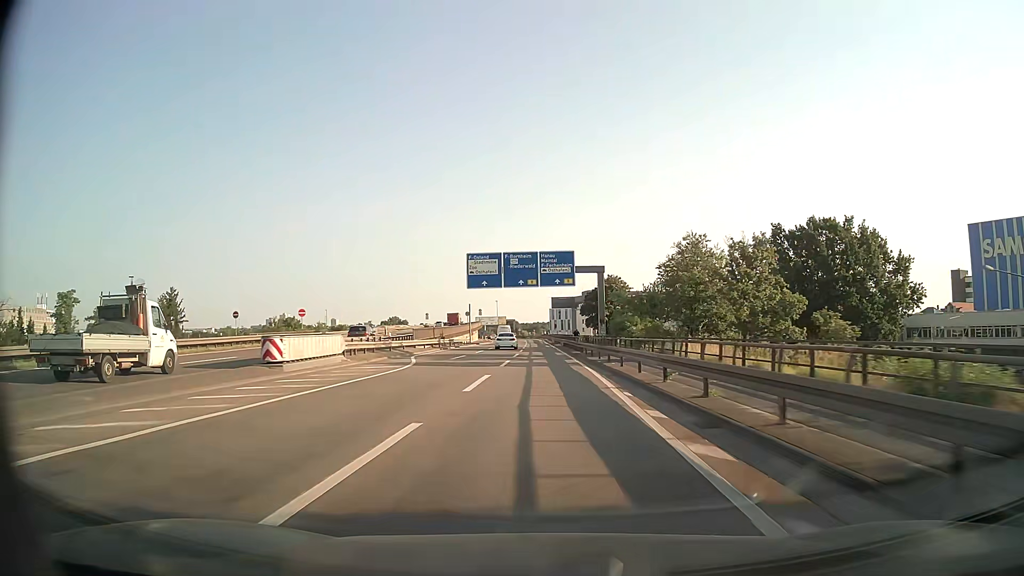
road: motorway_link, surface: asphalt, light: Day
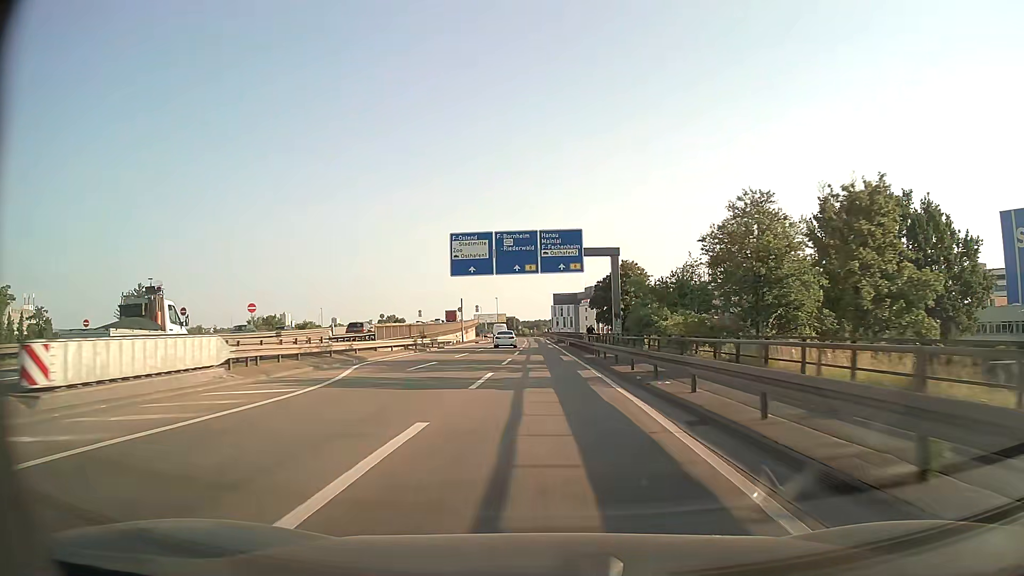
(0.0, +11.8) m; 0°
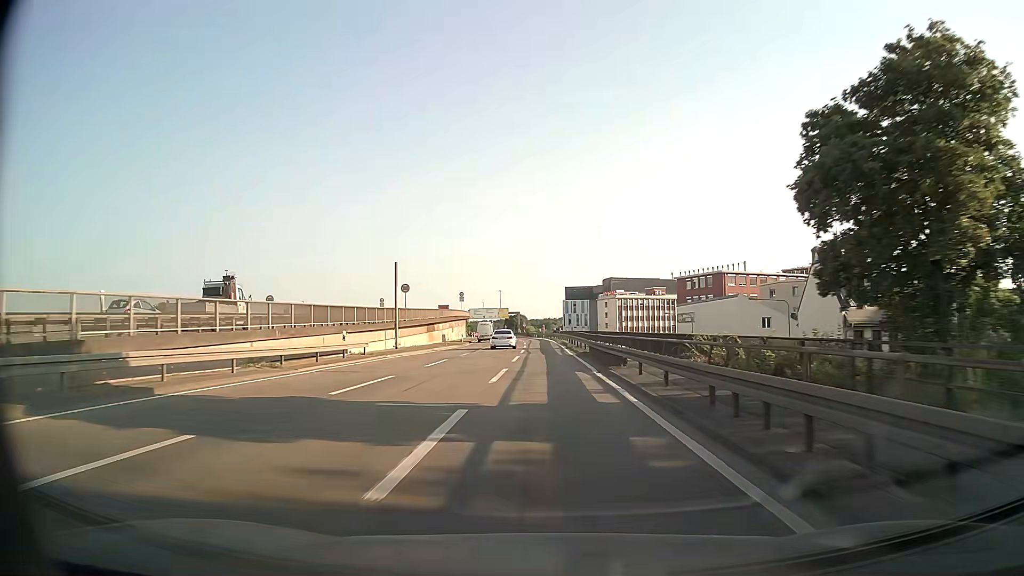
(-0.6, +46.4) m; -1°
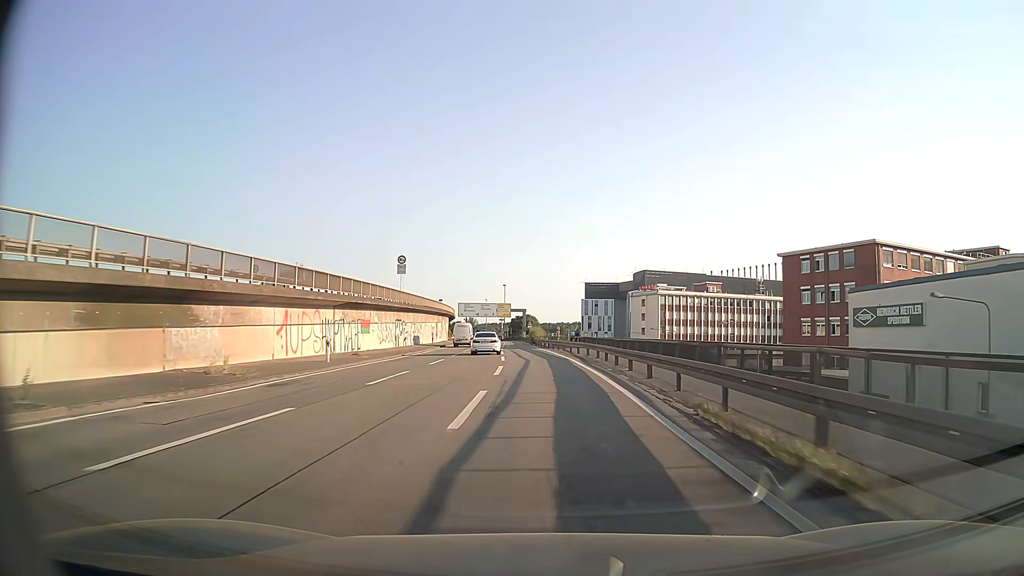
(-0.5, +56.0) m; -1°
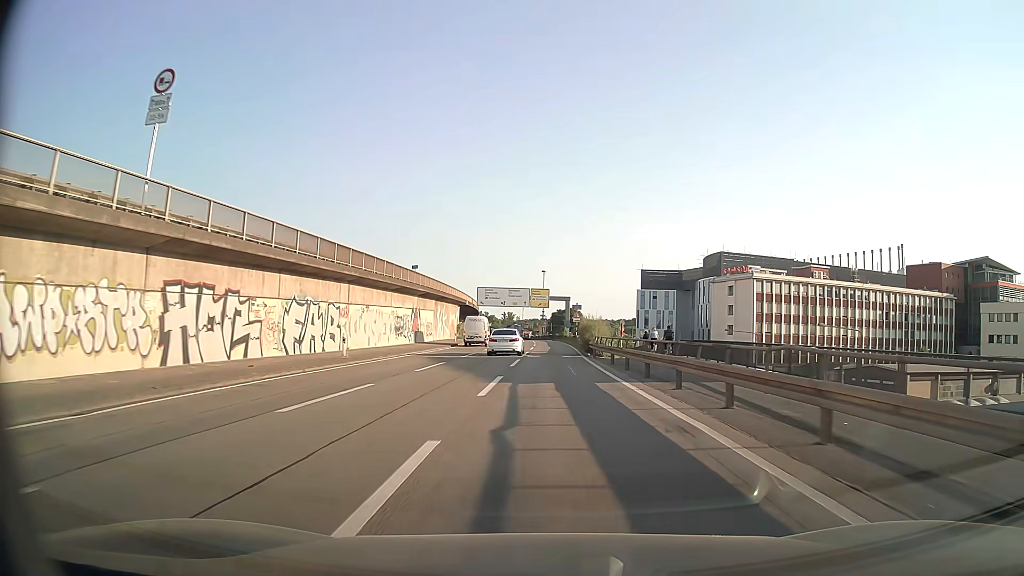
(-1.2, +43.1) m; -4°
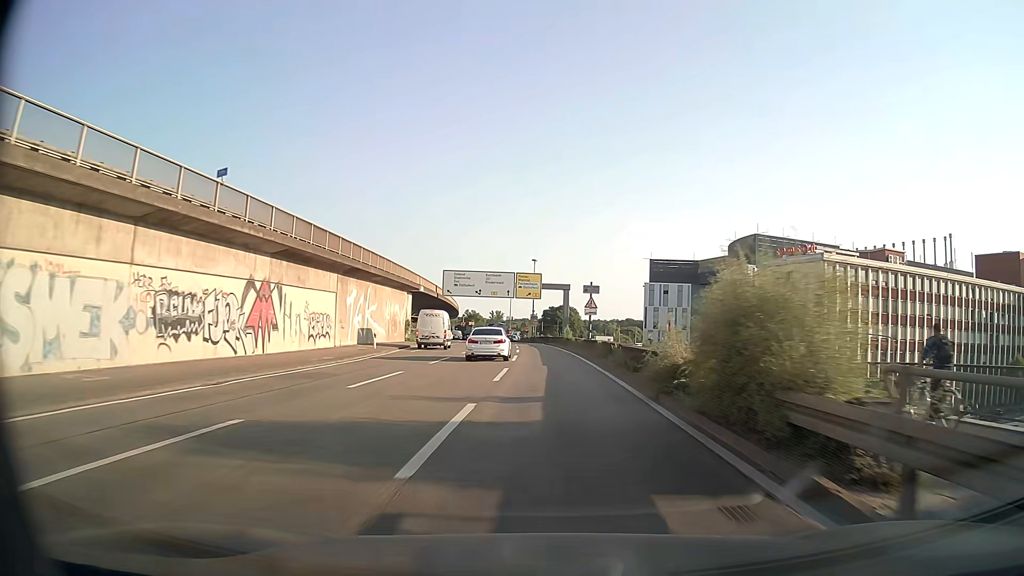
(0.0, +31.5) m; +1°
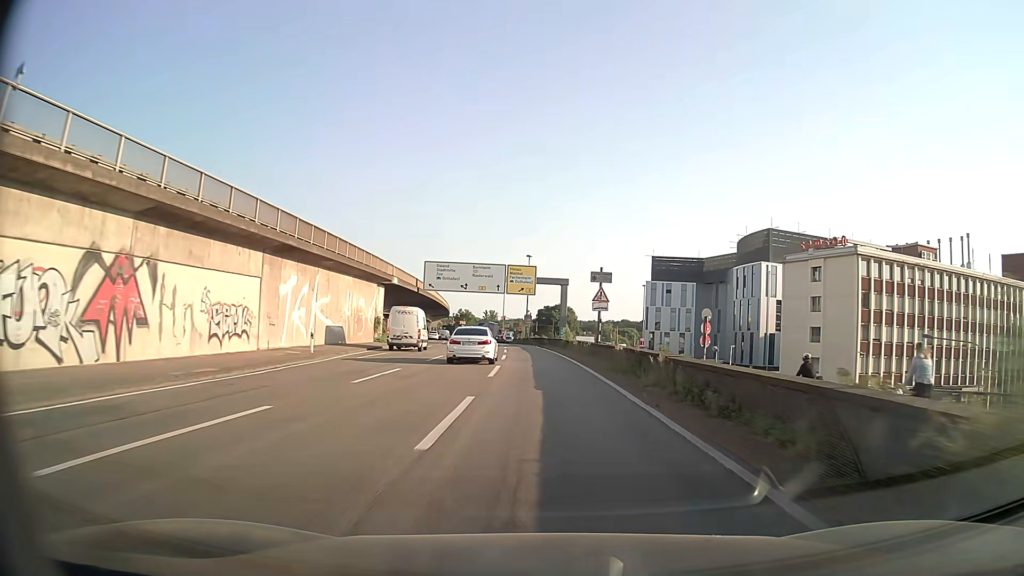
(0.0, +10.3) m; 0°
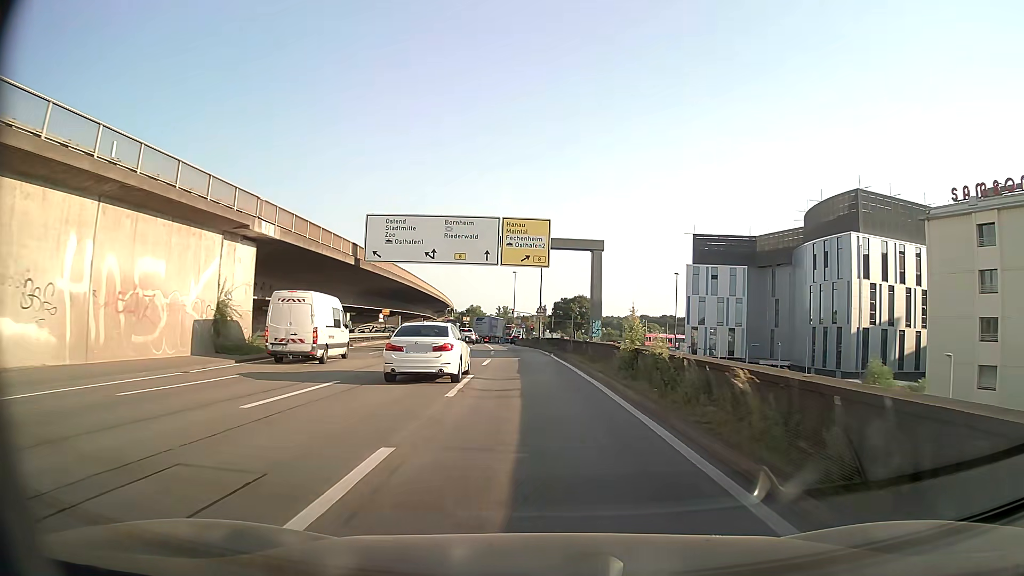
(-0.1, +29.9) m; -1°
(0, +10) (0, +20) (-1, +30) (-1, +40) (-2, +50) (-3, +60) (-4, +70) (-5, +80) (-6, +90) (-5, +100) m
